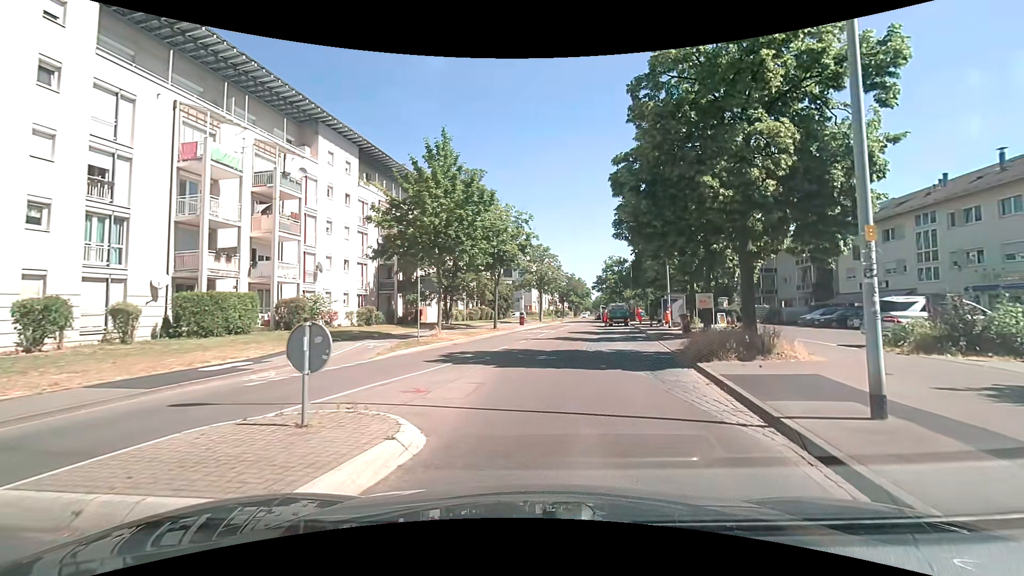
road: tertiary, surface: asphalt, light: Day
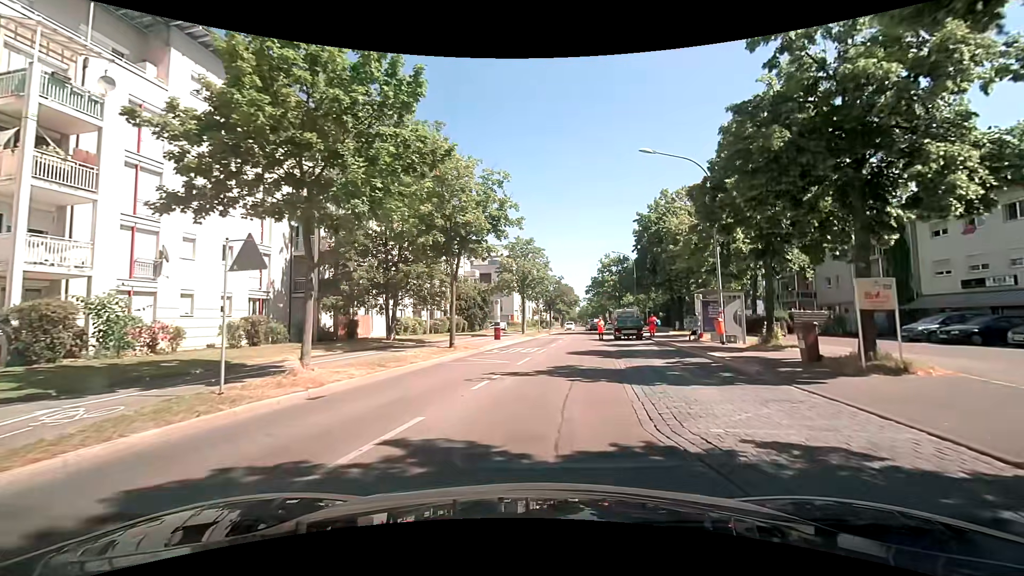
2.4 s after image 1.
(+0.6, +14.0) m; +2°
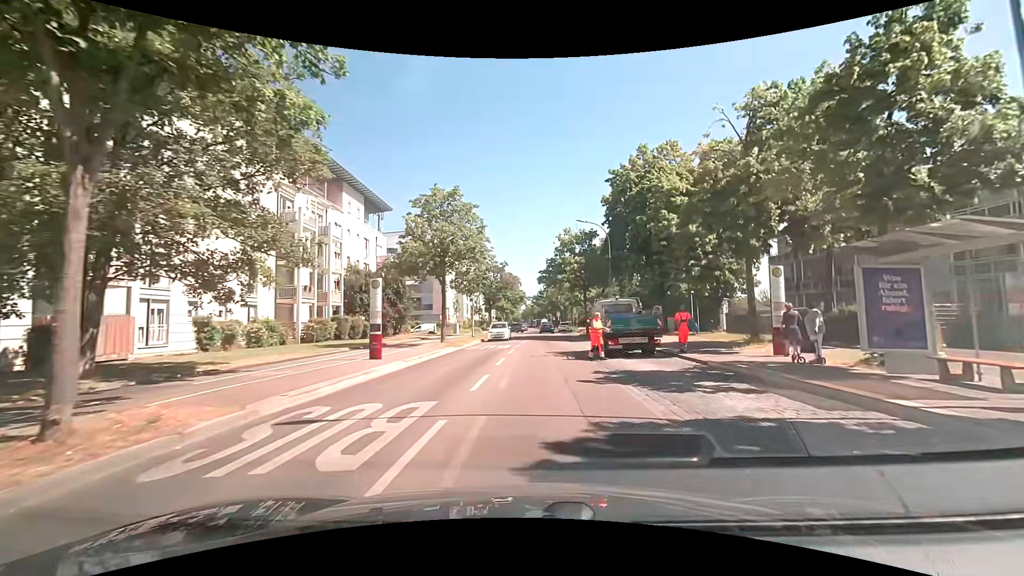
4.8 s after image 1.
(+1.2, +18.1) m; +7°
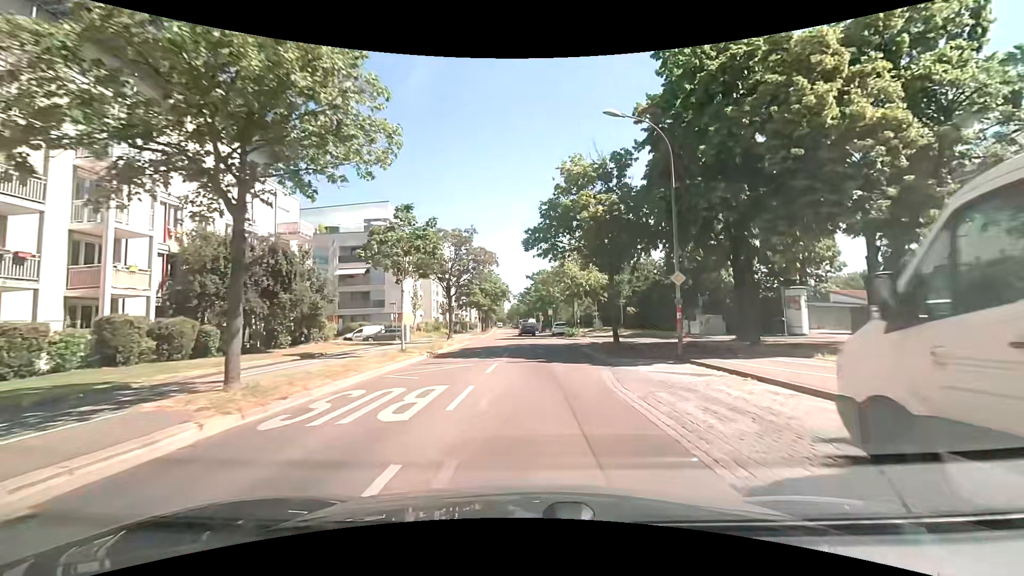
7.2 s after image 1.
(+0.4, +20.3) m; +1°
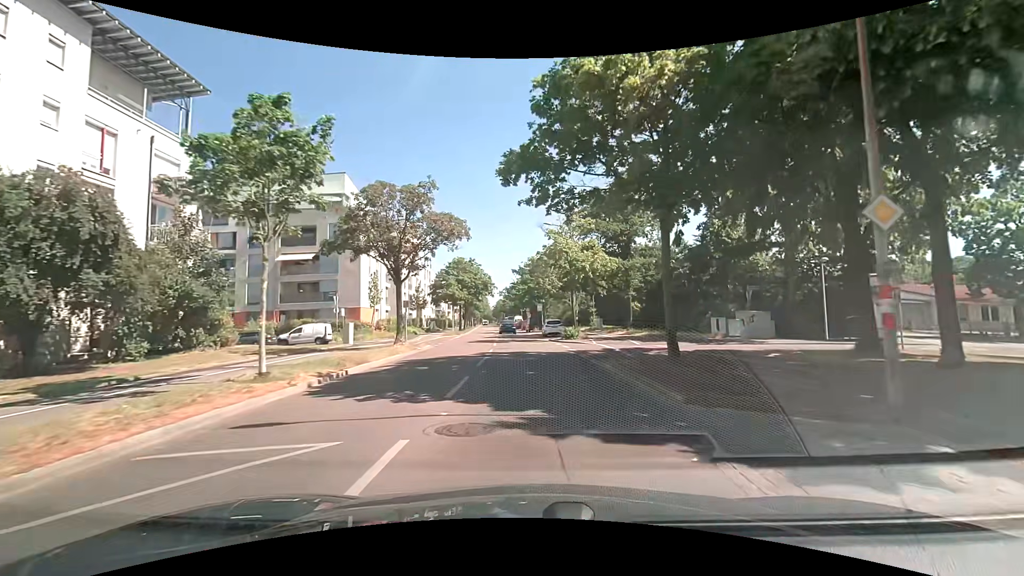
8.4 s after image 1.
(+0.2, +11.2) m; +3°
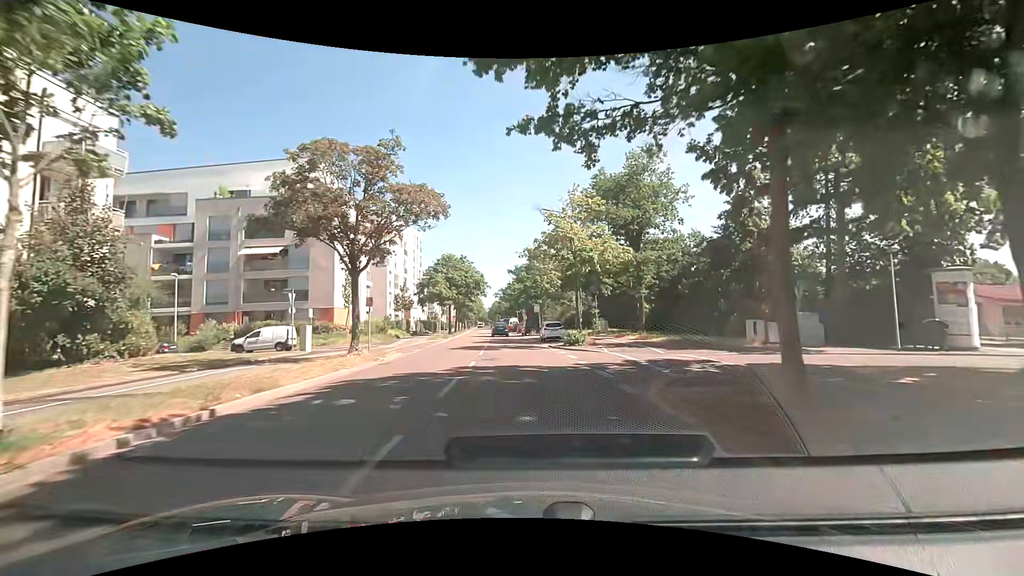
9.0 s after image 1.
(0.0, +5.9) m; 0°
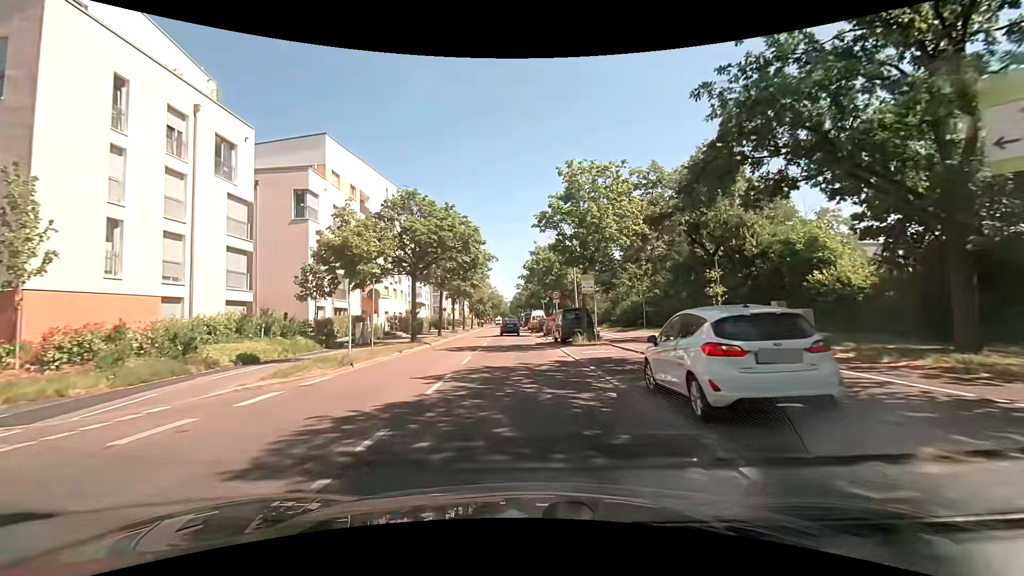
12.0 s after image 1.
(-0.6, +29.9) m; -2°
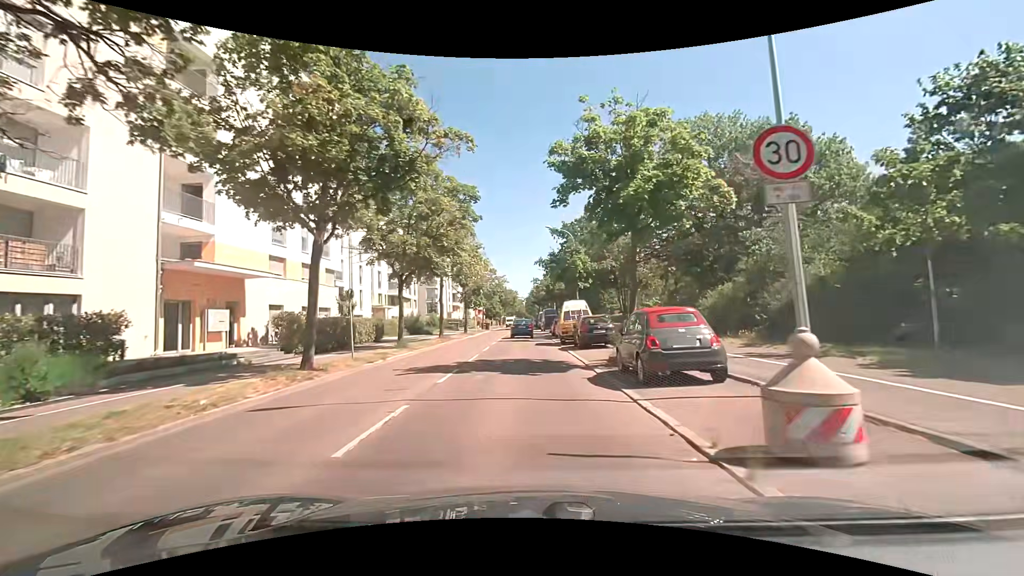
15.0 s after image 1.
(-0.6, +28.2) m; -3°
(0, +10) (0, +20) (0, +30) (0, +40) (0, +50) (0, +60) (0, +70) (0, +80) (0, +90) (0, +100) m
